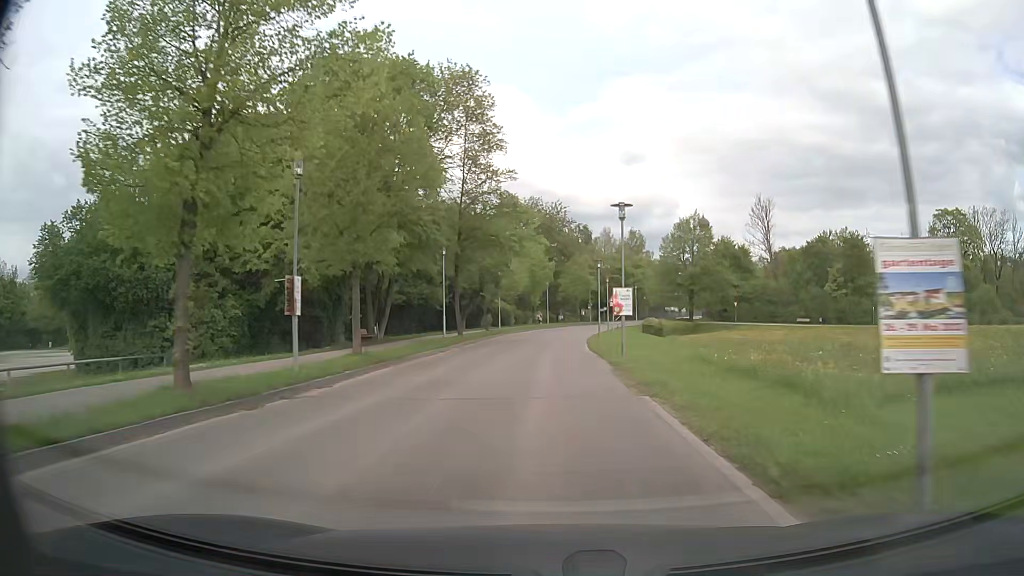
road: tertiary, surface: asphalt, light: Day
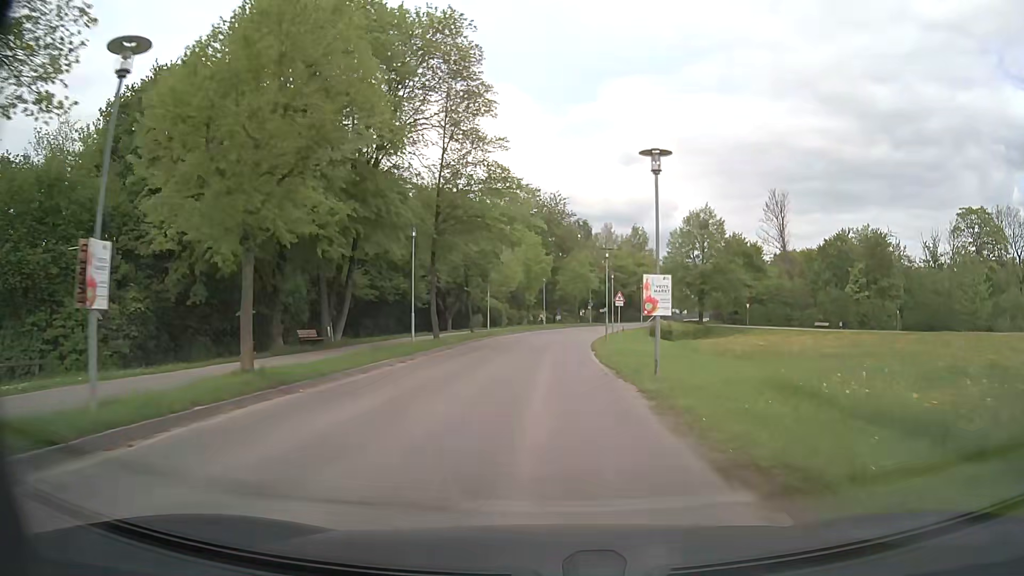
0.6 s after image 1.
(0.0, +7.4) m; +1°
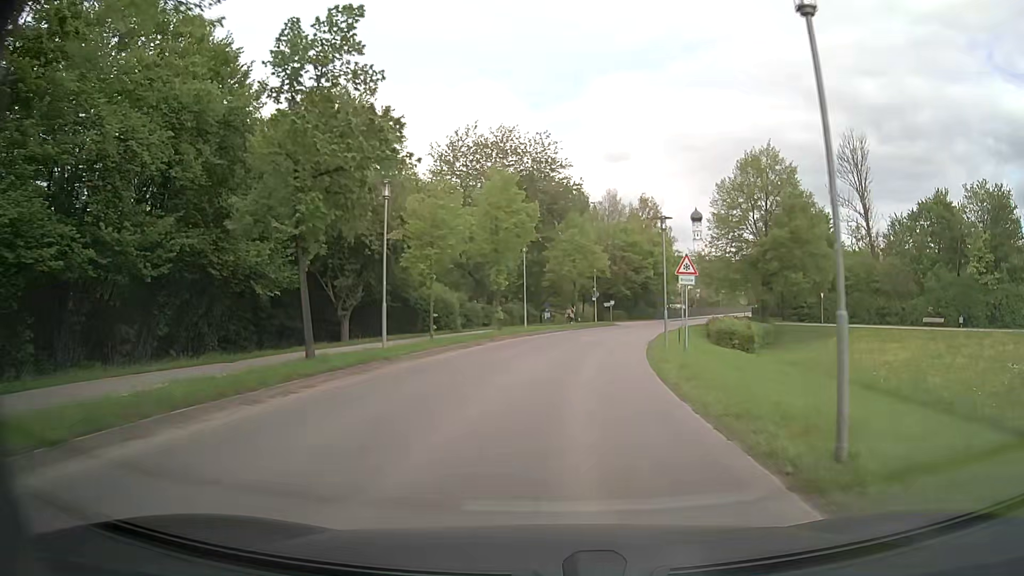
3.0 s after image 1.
(+0.1, +28.2) m; +1°
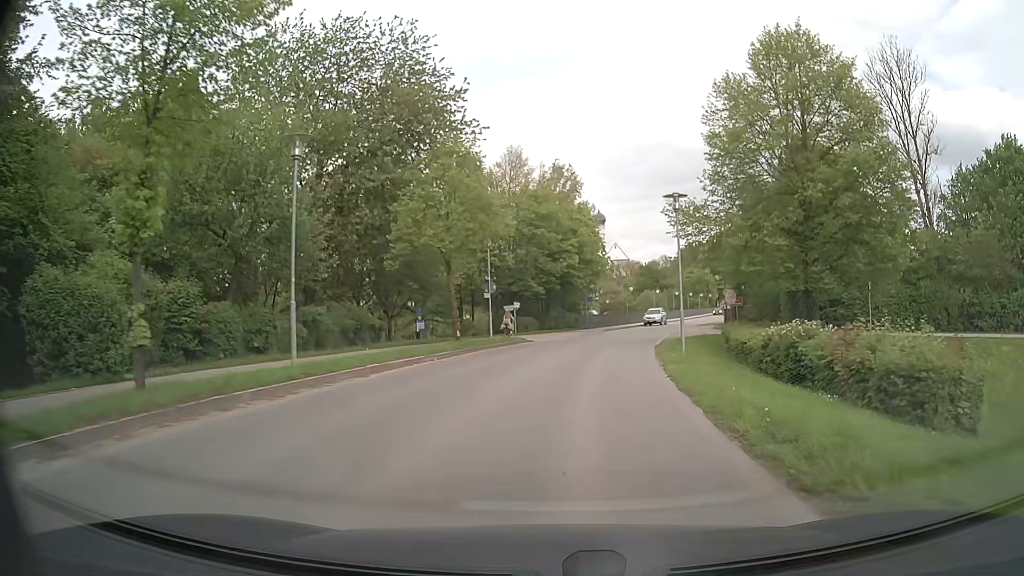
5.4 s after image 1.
(+1.6, +25.5) m; +8°
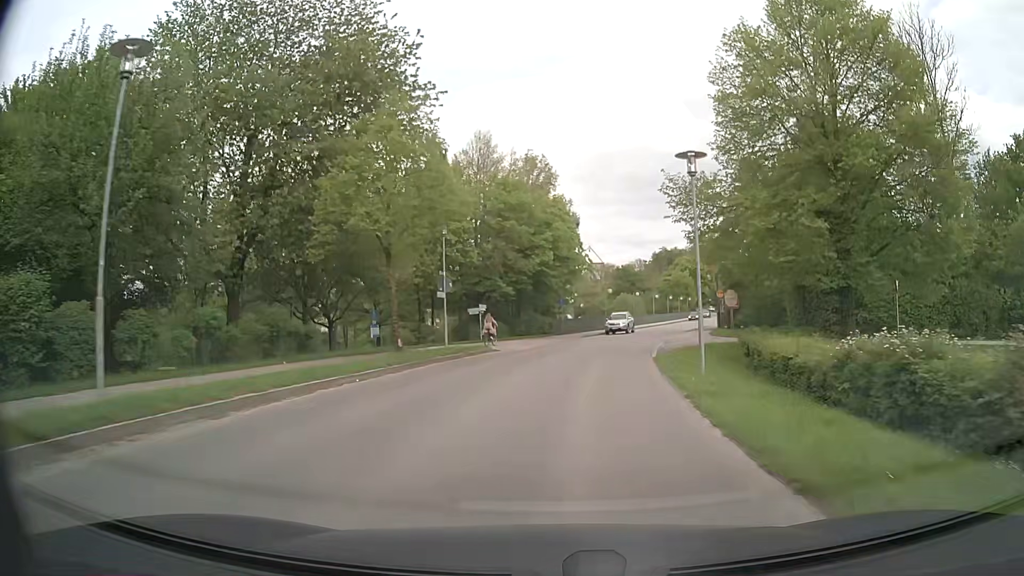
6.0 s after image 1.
(+0.1, +6.1) m; +2°
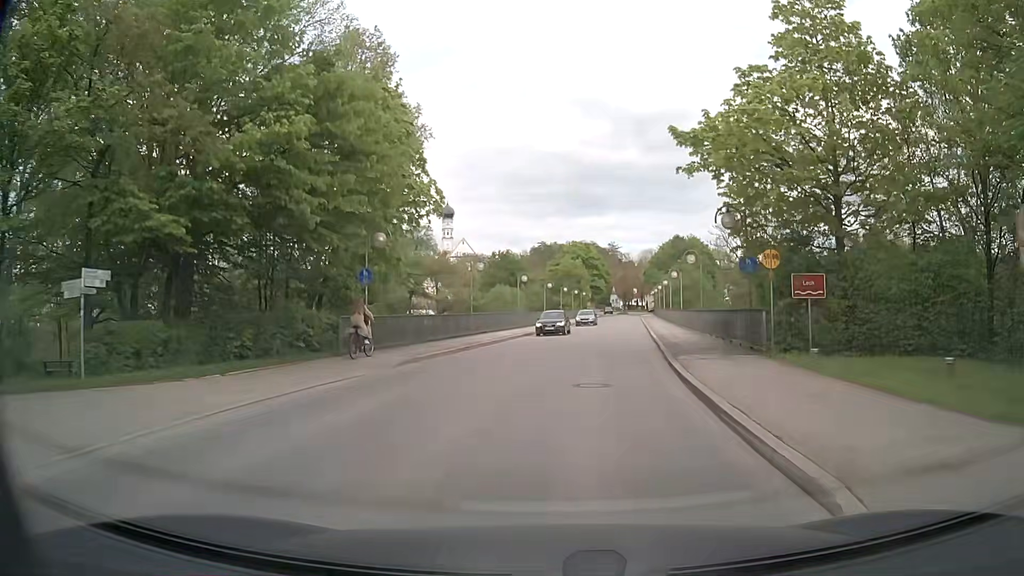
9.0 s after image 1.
(+2.7, +30.0) m; +11°
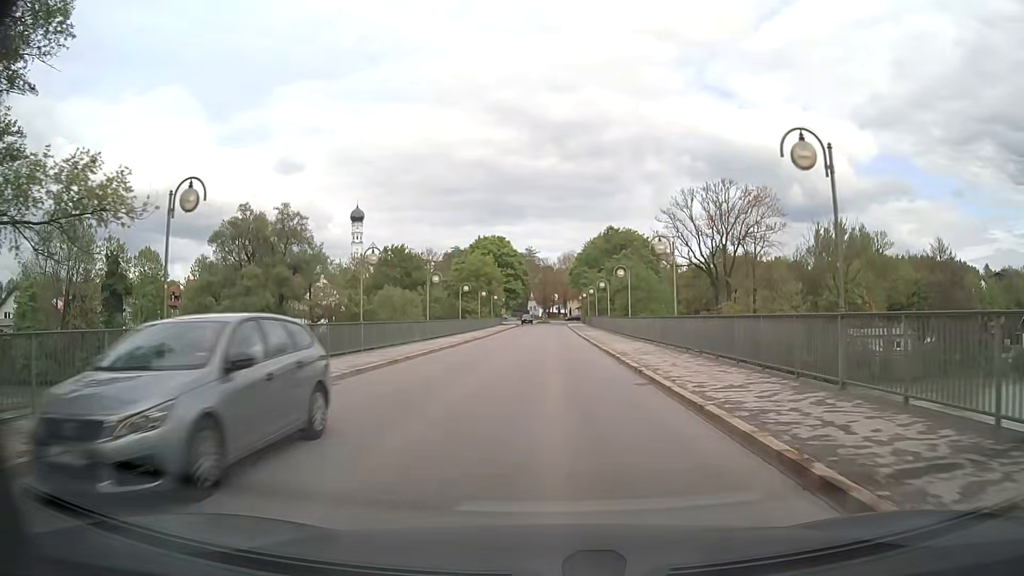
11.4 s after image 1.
(+1.4, +24.7) m; +7°
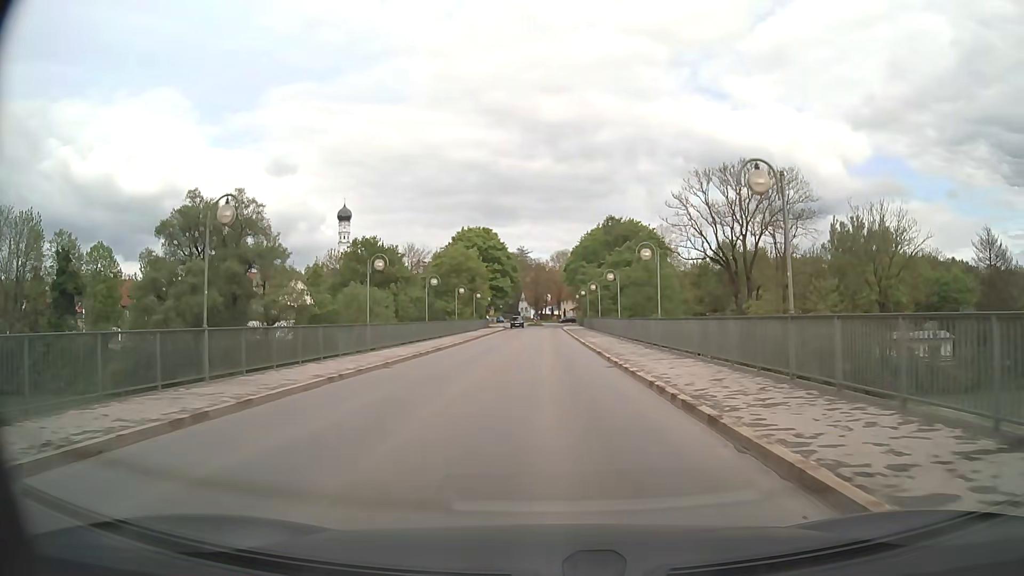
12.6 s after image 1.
(0.0, +13.0) m; +1°
(0, +10) (0, +20) (0, +30) (0, +40) (0, +50) (0, +60) (0, +70) (0, +80) (0, +90) (0, +100) m
